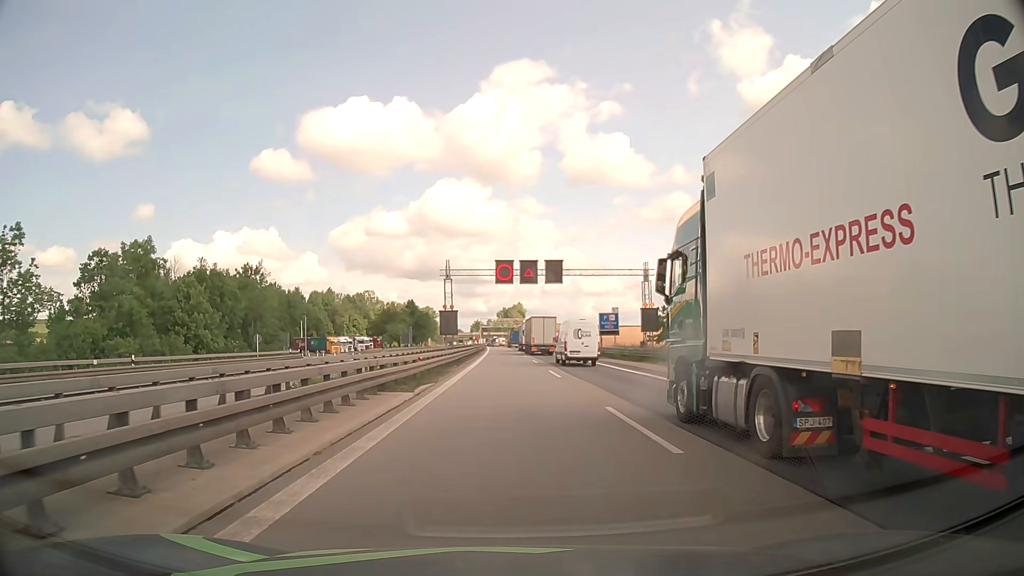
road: motorway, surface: asphalt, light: Day
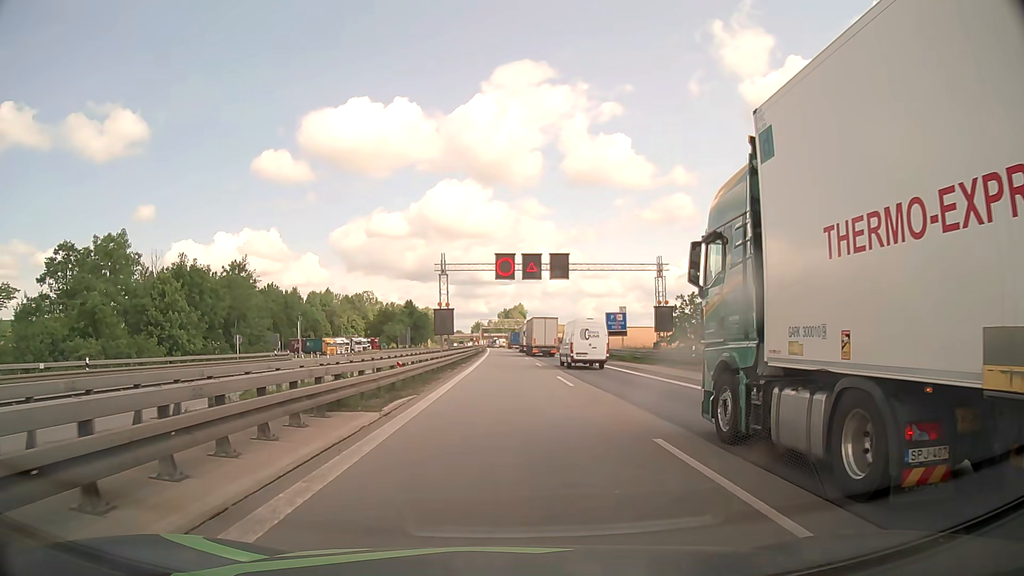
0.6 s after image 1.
(0.0, +4.6) m; 0°
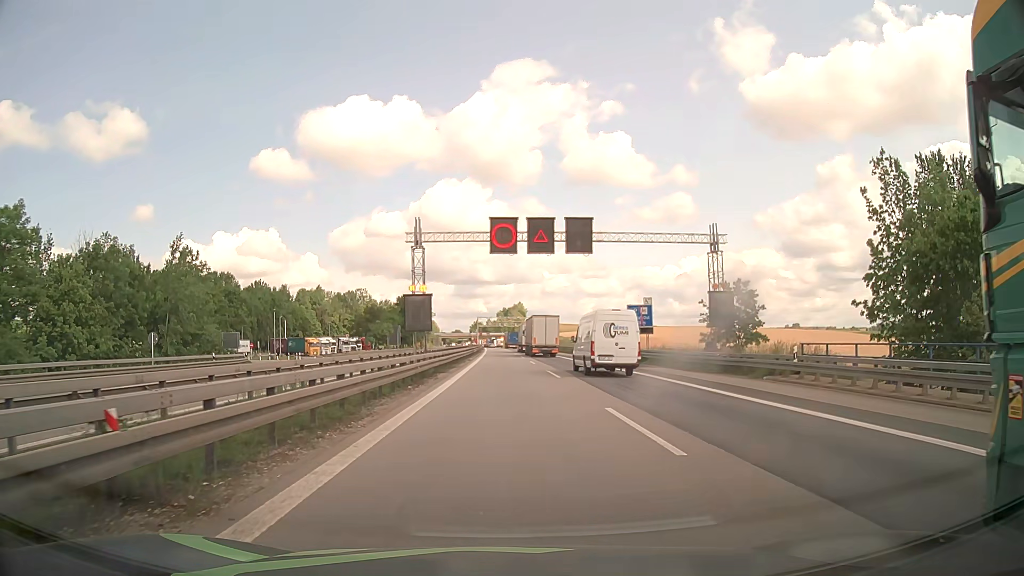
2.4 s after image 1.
(0.0, +13.7) m; 0°
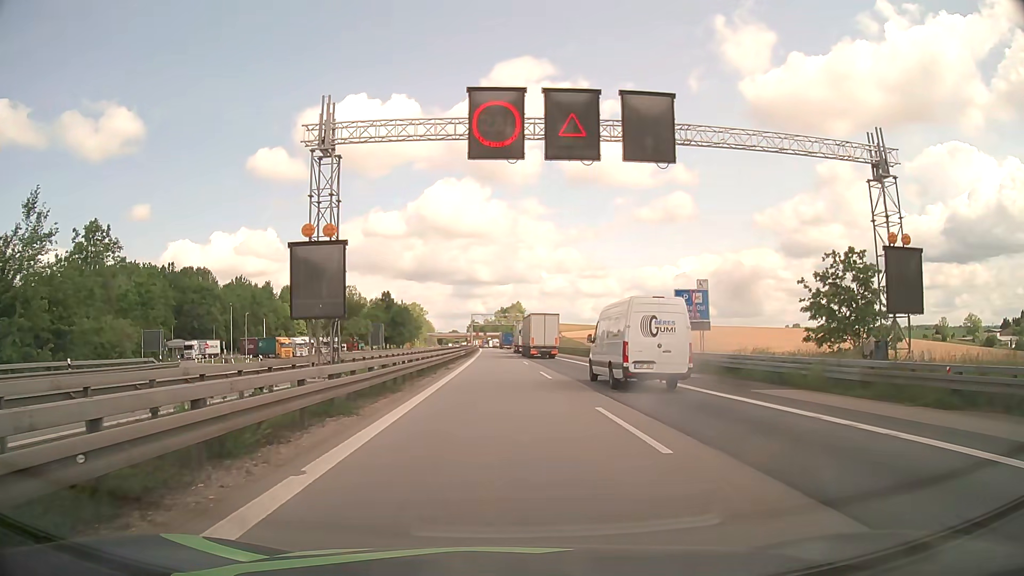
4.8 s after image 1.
(+0.1, +18.0) m; 0°
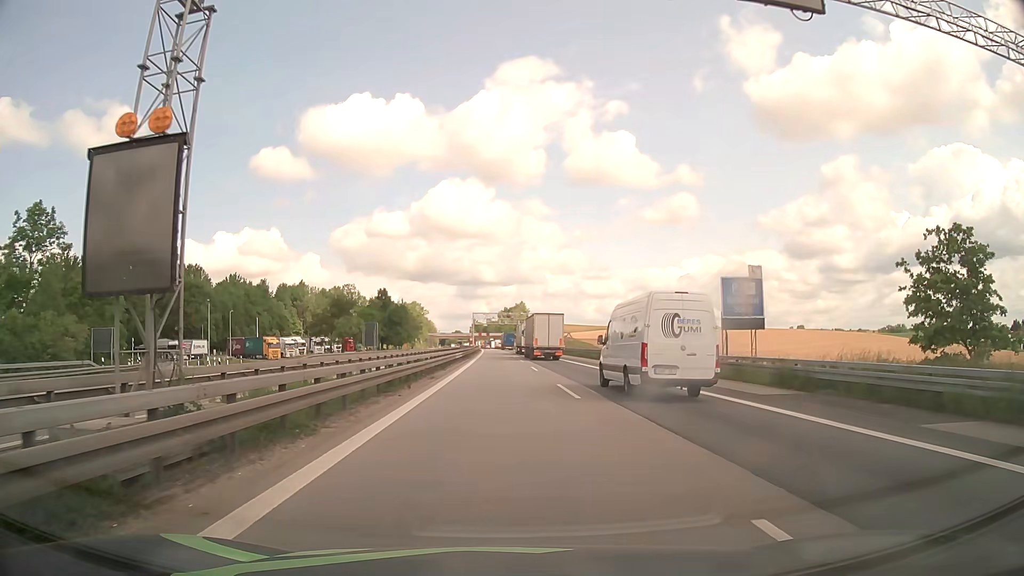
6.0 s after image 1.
(0.0, +9.0) m; 0°
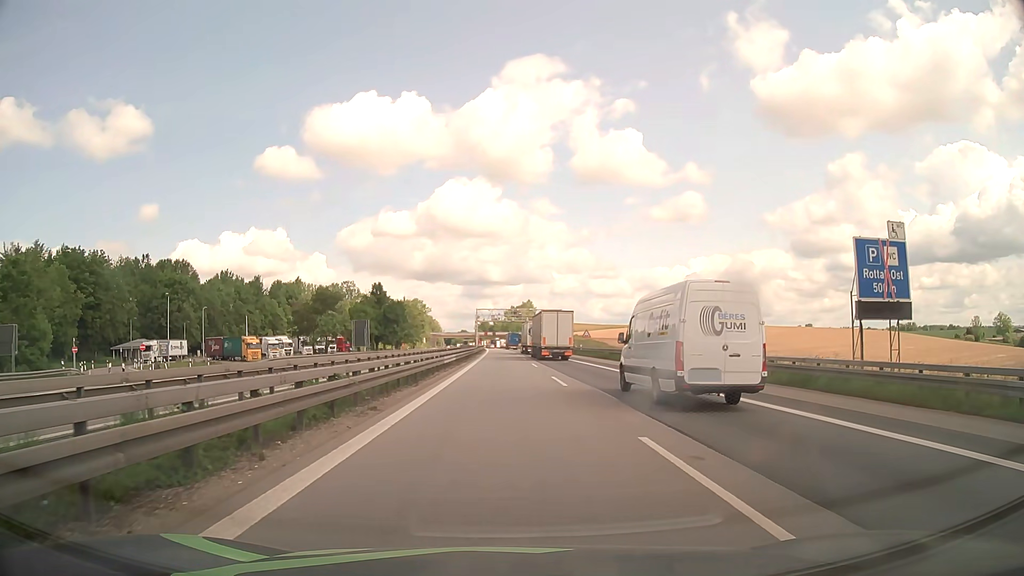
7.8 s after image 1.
(0.0, +13.4) m; 0°
